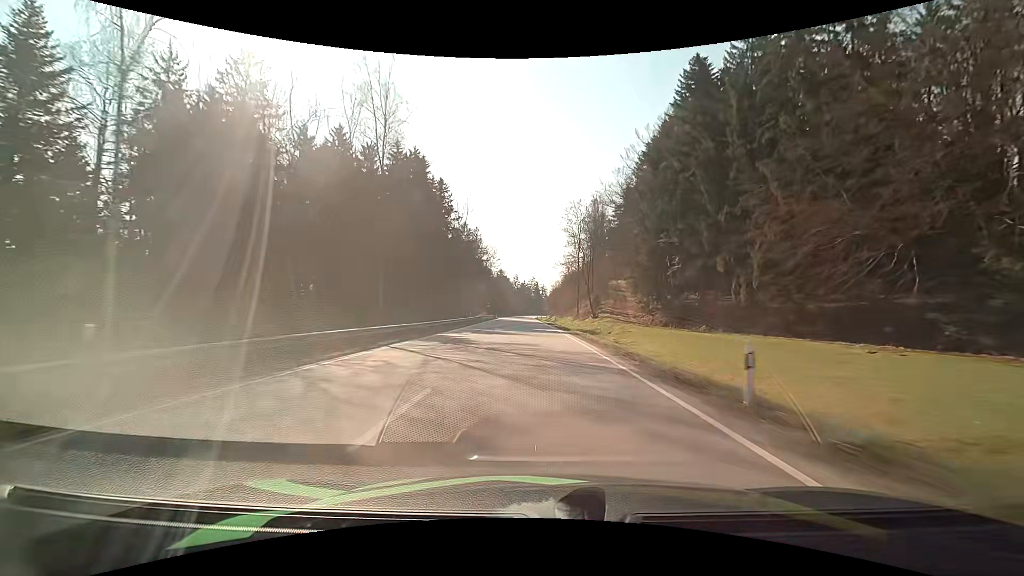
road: primary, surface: asphalt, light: Day
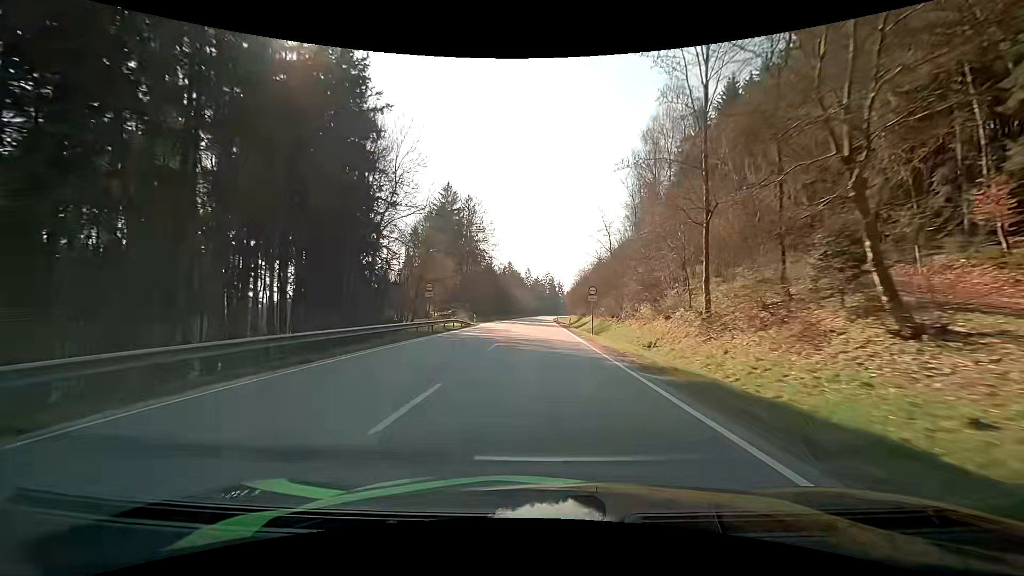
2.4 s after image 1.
(-0.8, +59.7) m; -1°
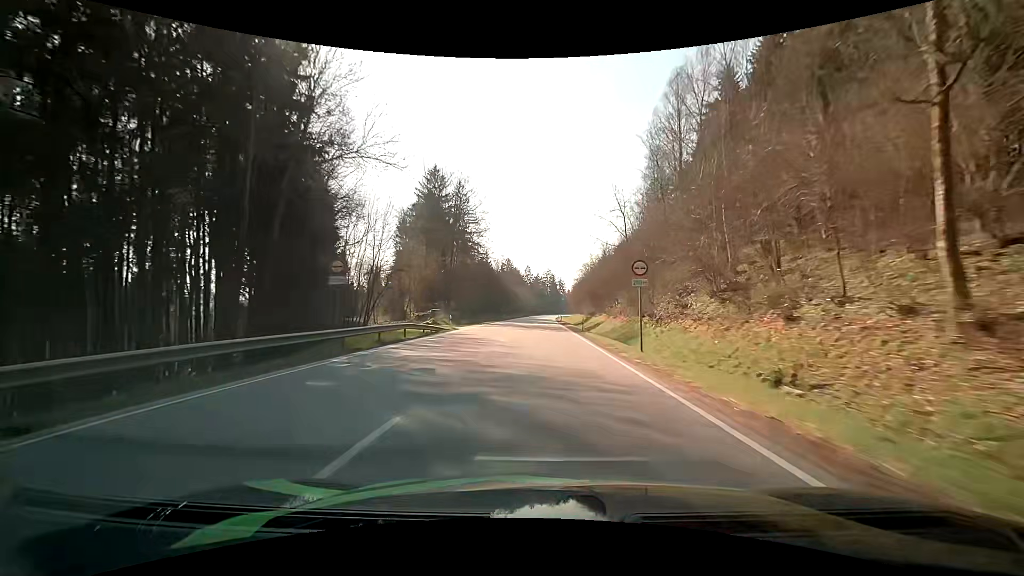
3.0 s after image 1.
(0.0, +15.1) m; 0°
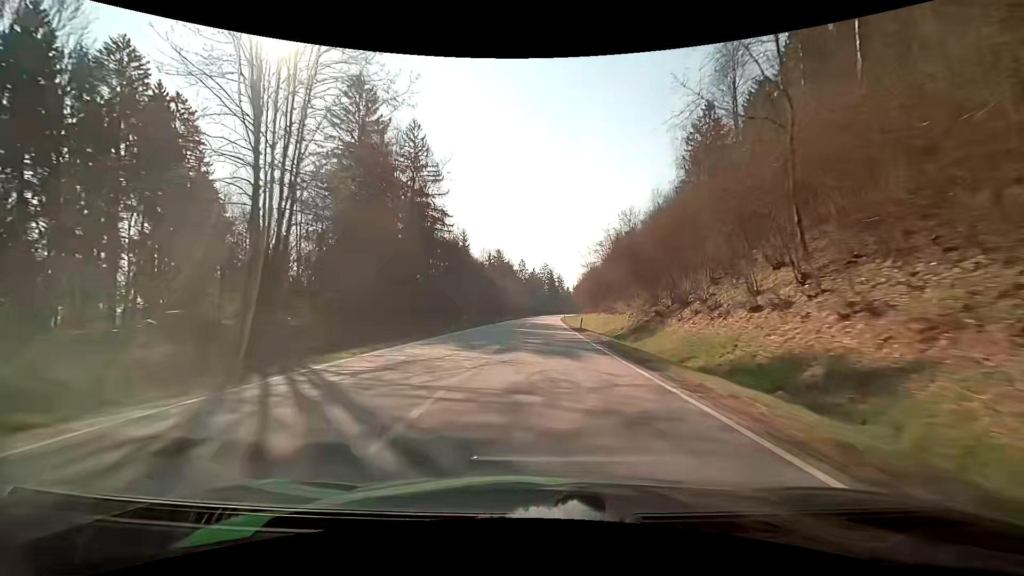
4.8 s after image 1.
(-0.2, +45.8) m; 0°
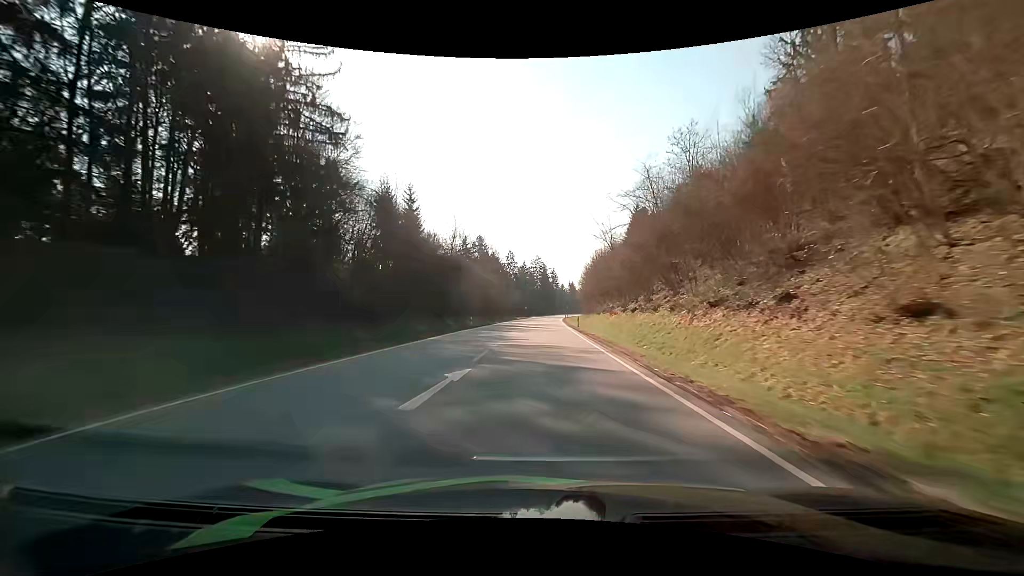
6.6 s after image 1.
(+0.4, +46.6) m; +1°
(0, +10) (0, +20) (0, +30) (0, +40) (0, +50) (+1, +60) (+1, +70) (+1, +80) (+2, +90) (+2, +100) m
